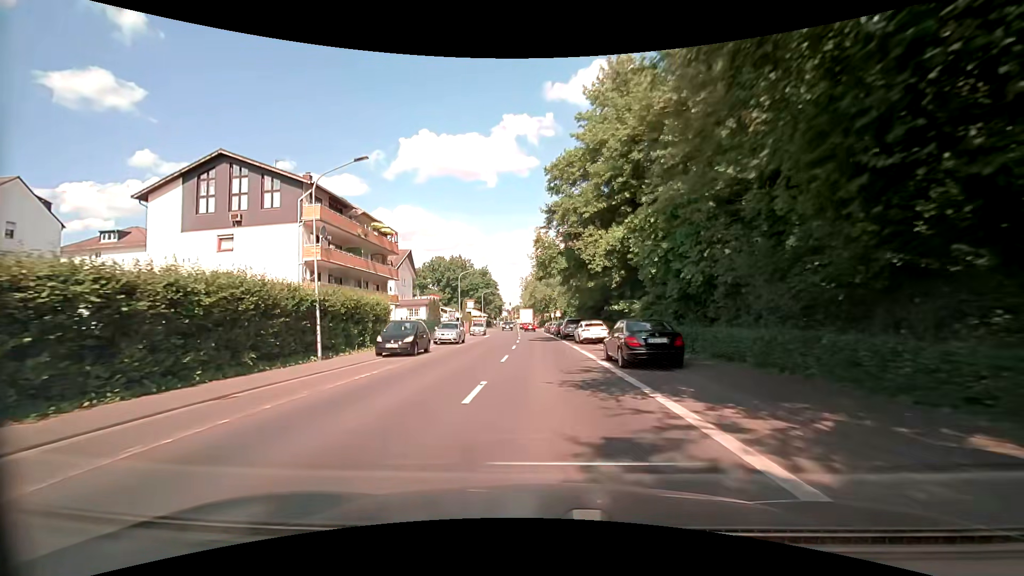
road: secondary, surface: asphalt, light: Day
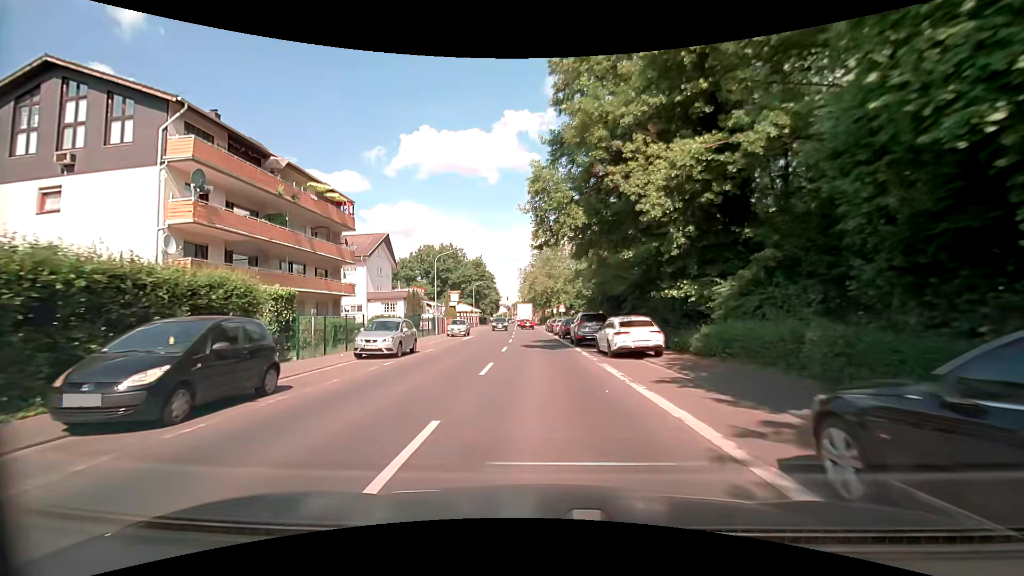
(-0.1, +13.6) m; -1°
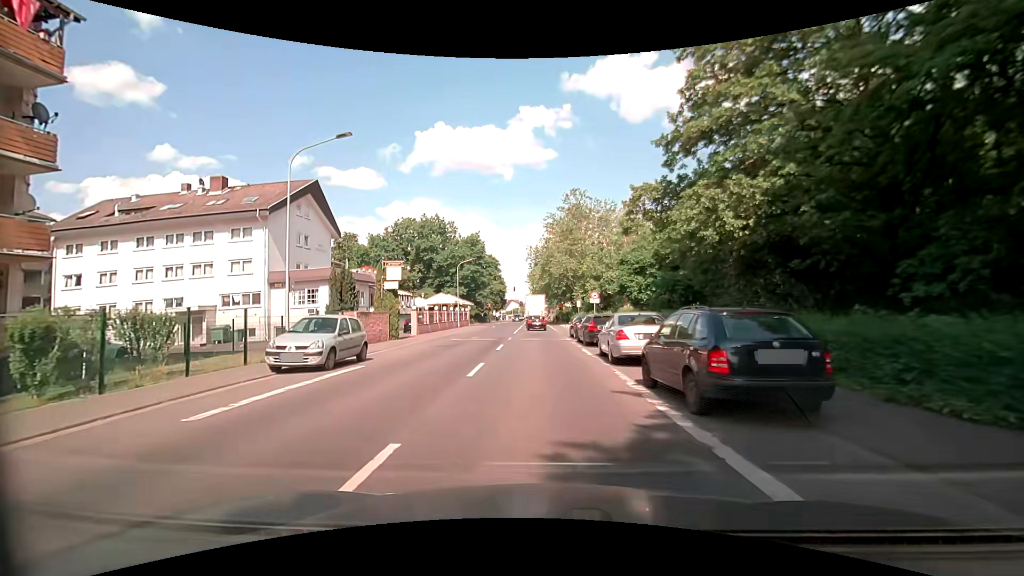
(-0.3, +28.1) m; 0°
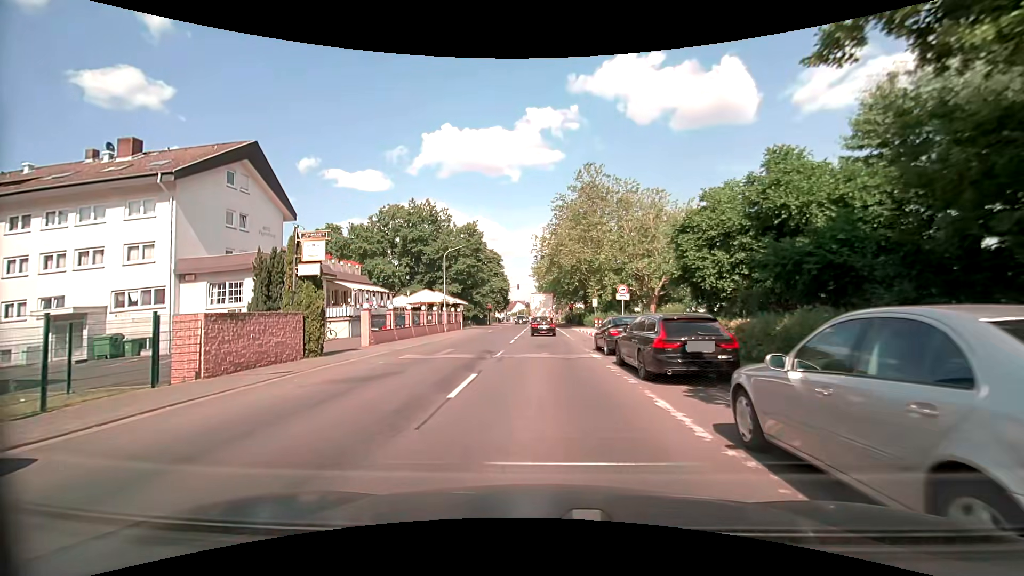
(-0.2, +11.3) m; -2°
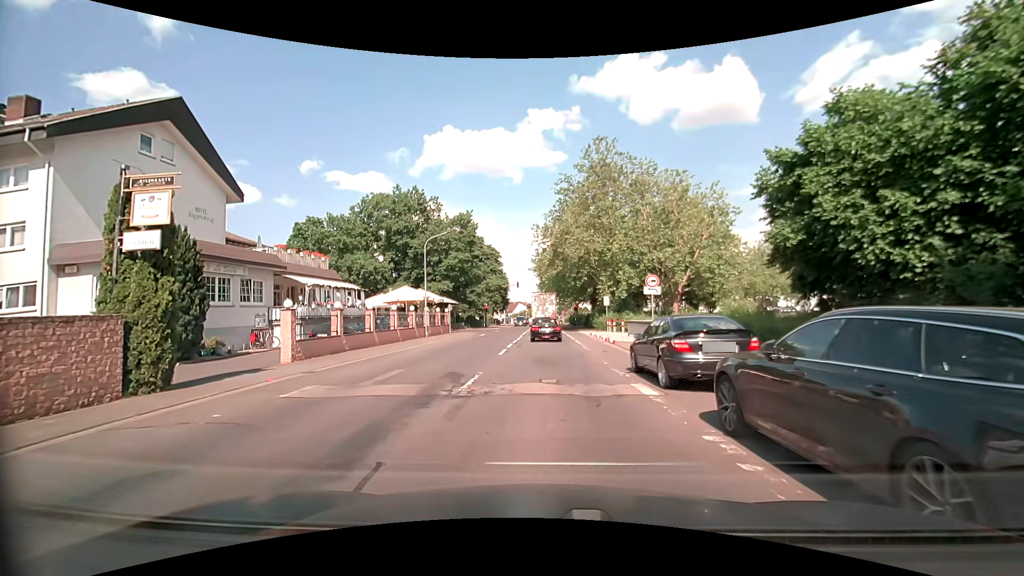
(+0.1, +7.9) m; 0°
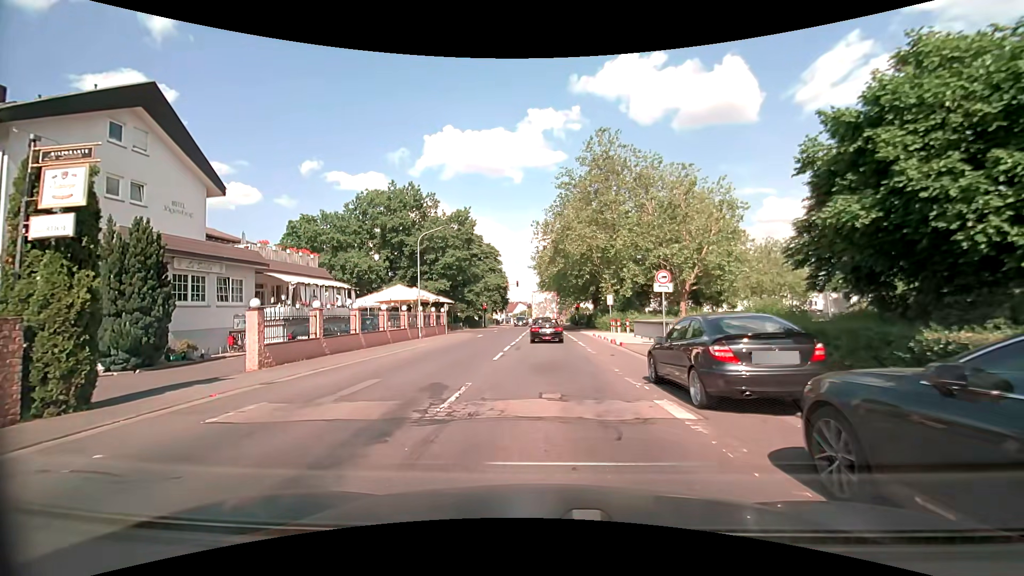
(0.0, +2.0) m; +1°
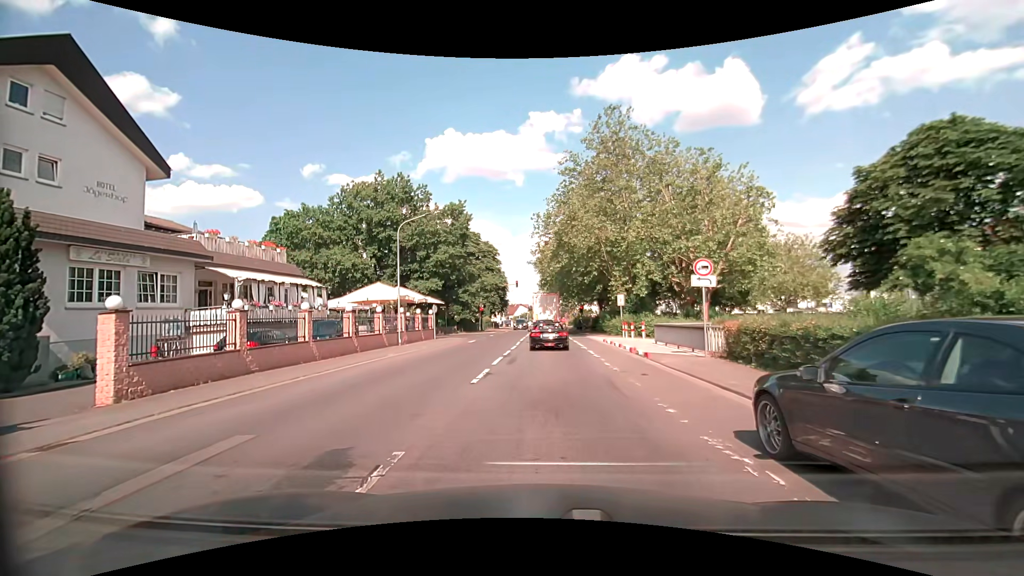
(-0.1, +5.2) m; -1°
